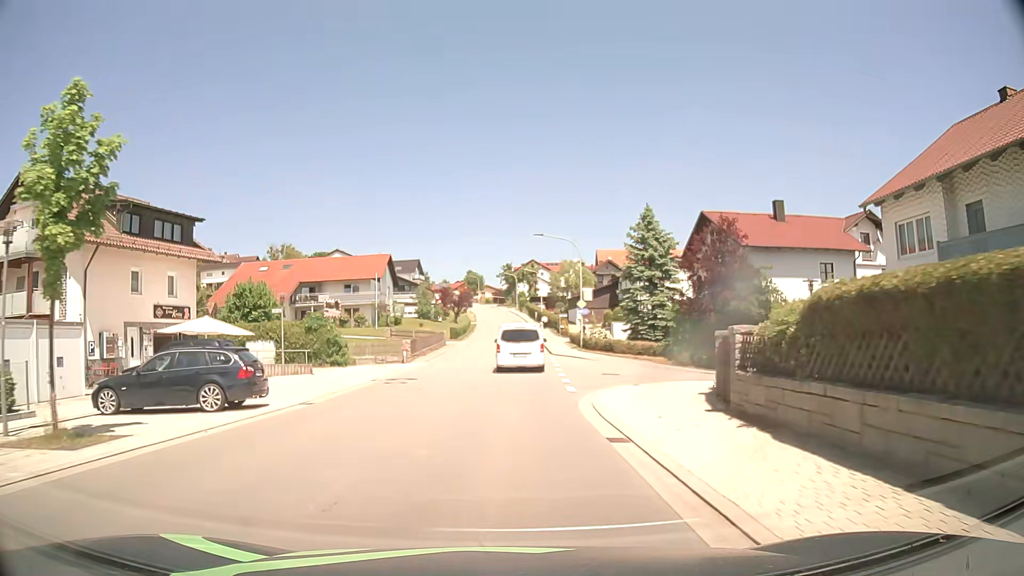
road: tertiary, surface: asphalt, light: Day
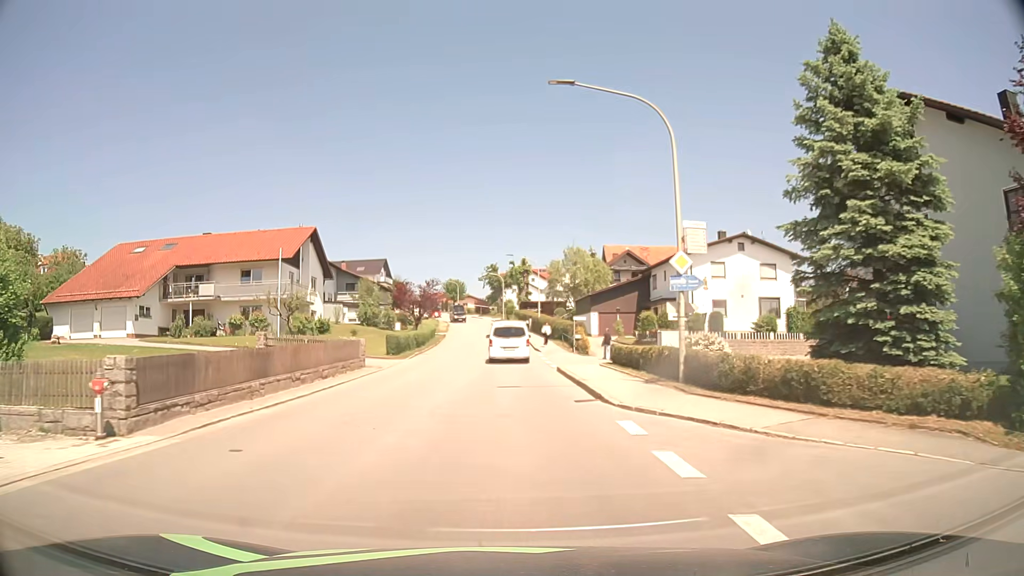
(+0.3, +27.4) m; +1°
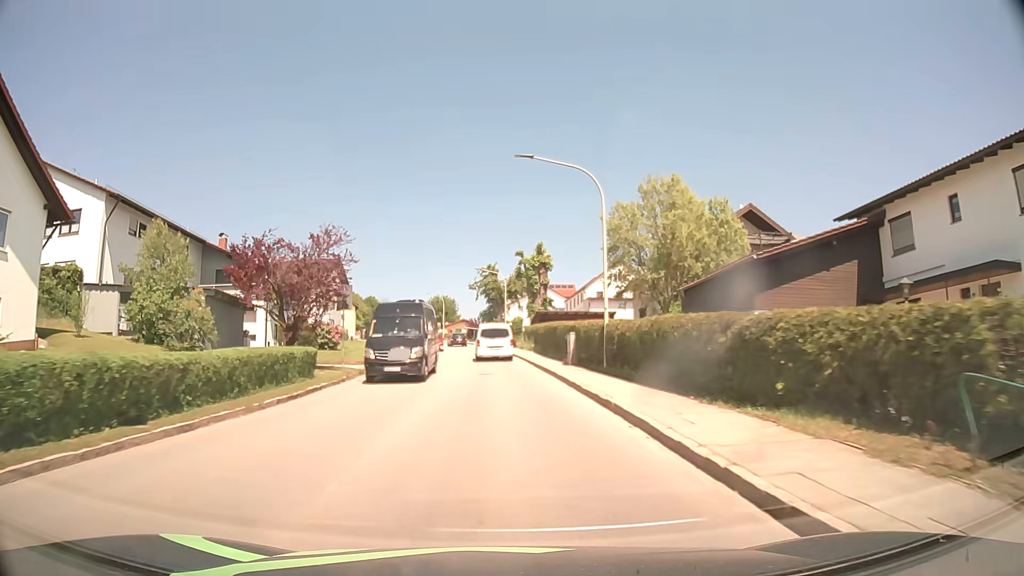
(-0.2, +39.1) m; 0°
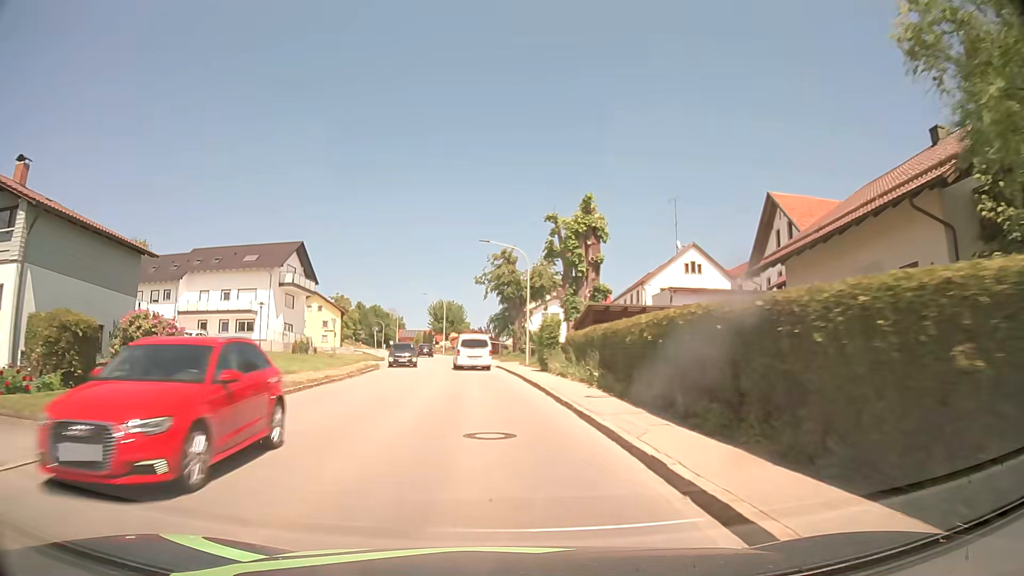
(-0.2, +25.0) m; -1°
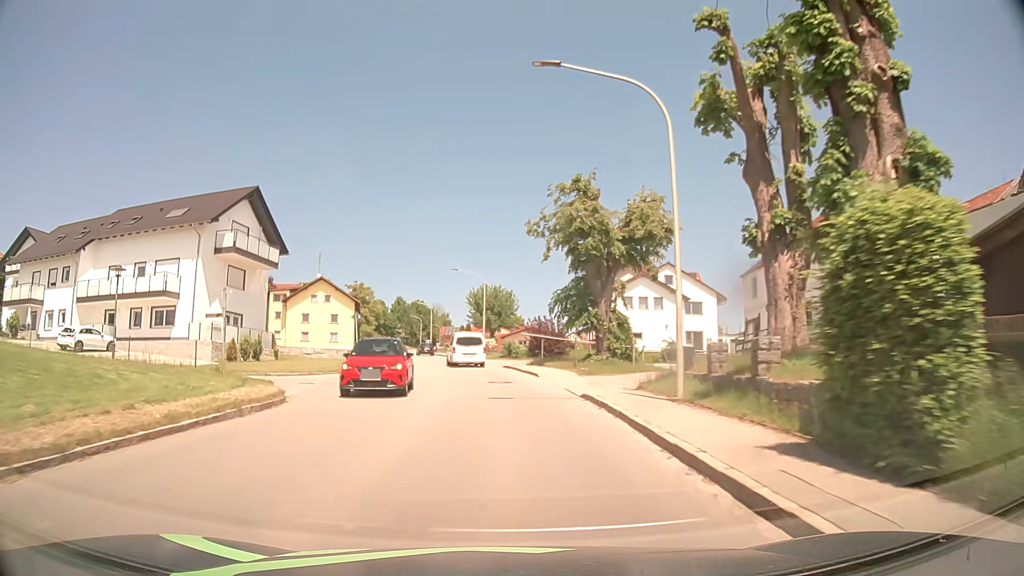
(-1.1, +25.5) m; -5°
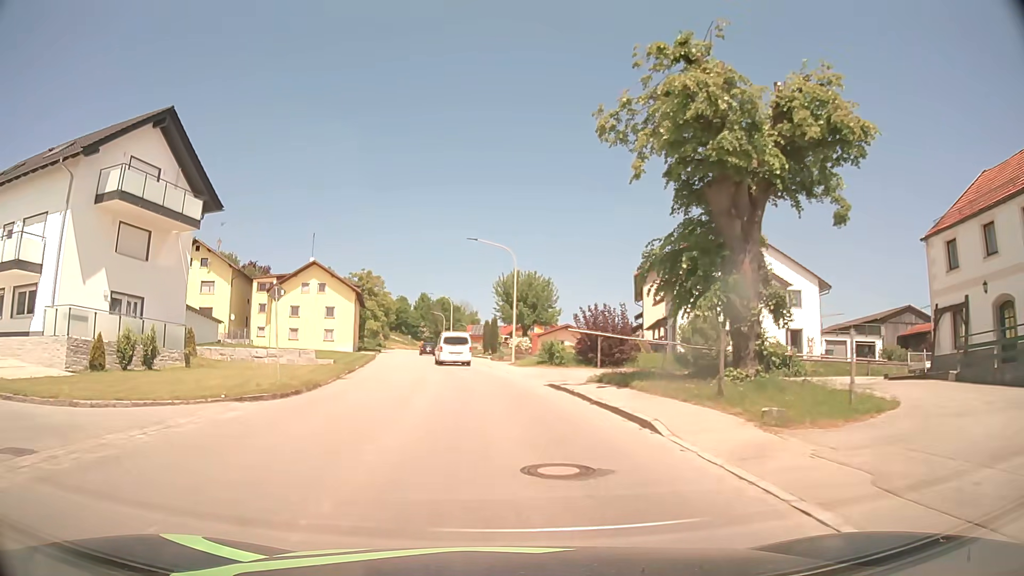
(-0.3, +16.4) m; -2°
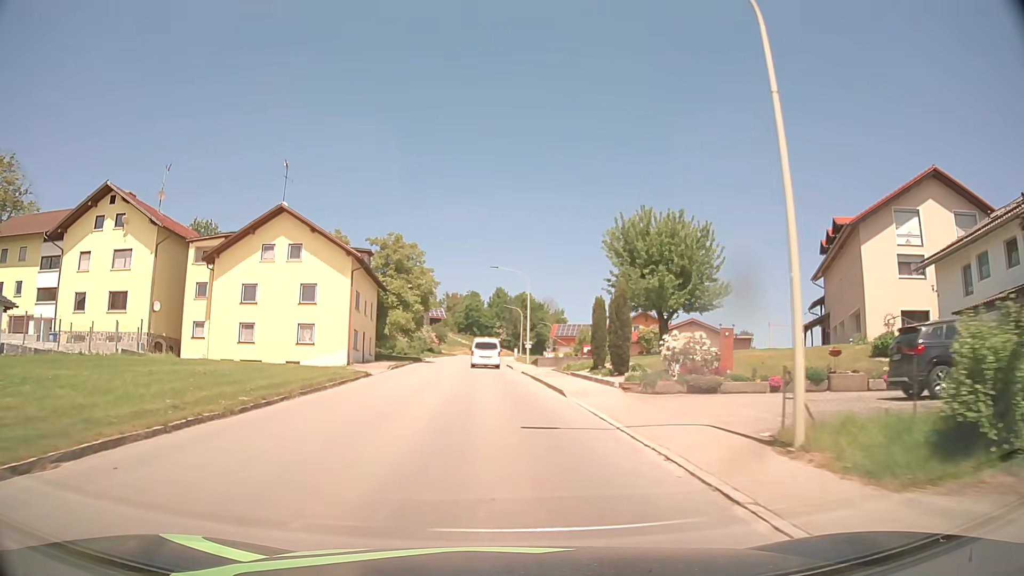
(-1.9, +31.1) m; -7°
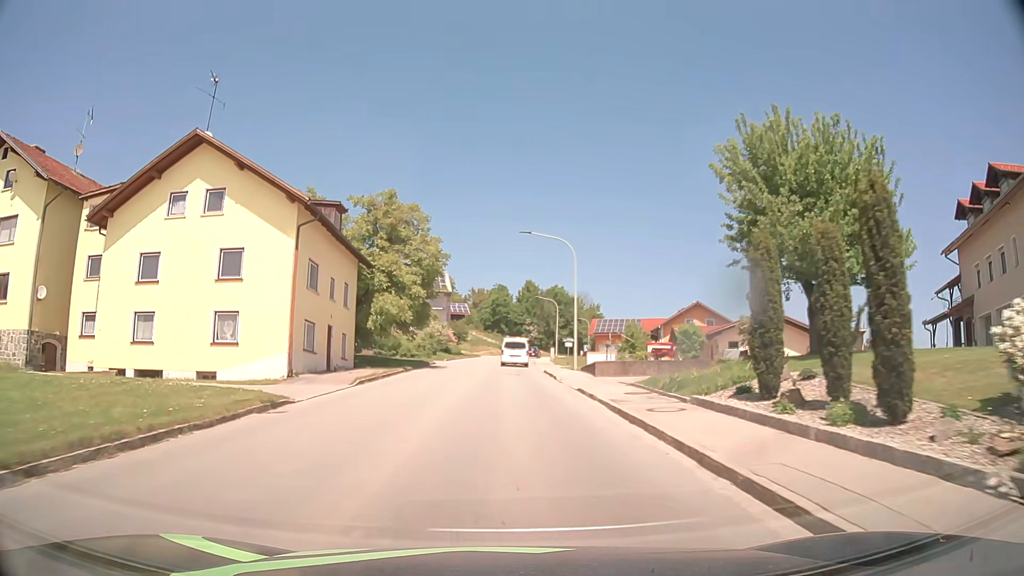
(-0.4, +15.2) m; -3°
(0, +10) (0, +20) (0, +30) (0, +40) (0, +50) (0, +60) (+1, +70) (+2, +80) (+4, +90) (+5, +100) m
